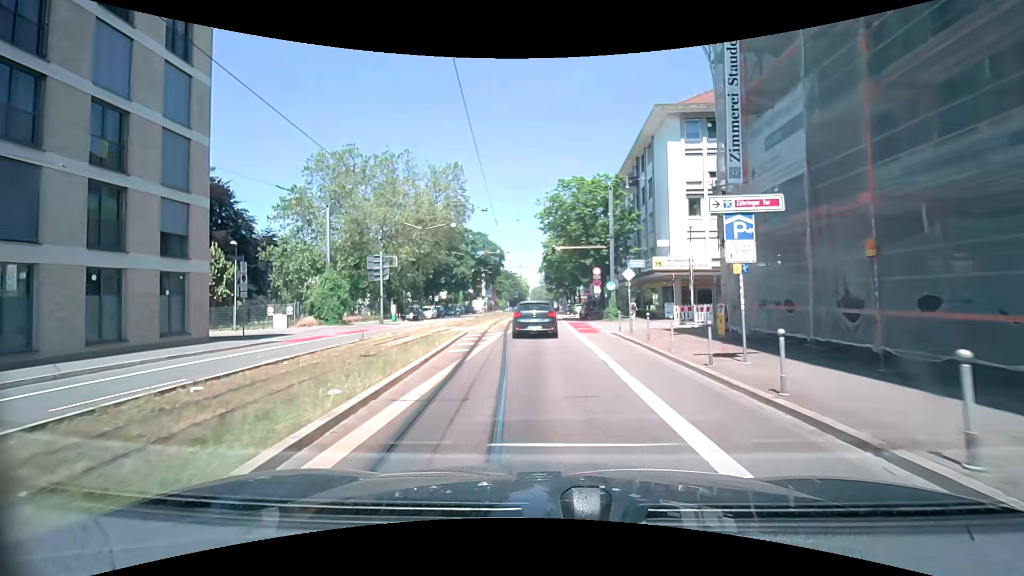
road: primary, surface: asphalt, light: Day
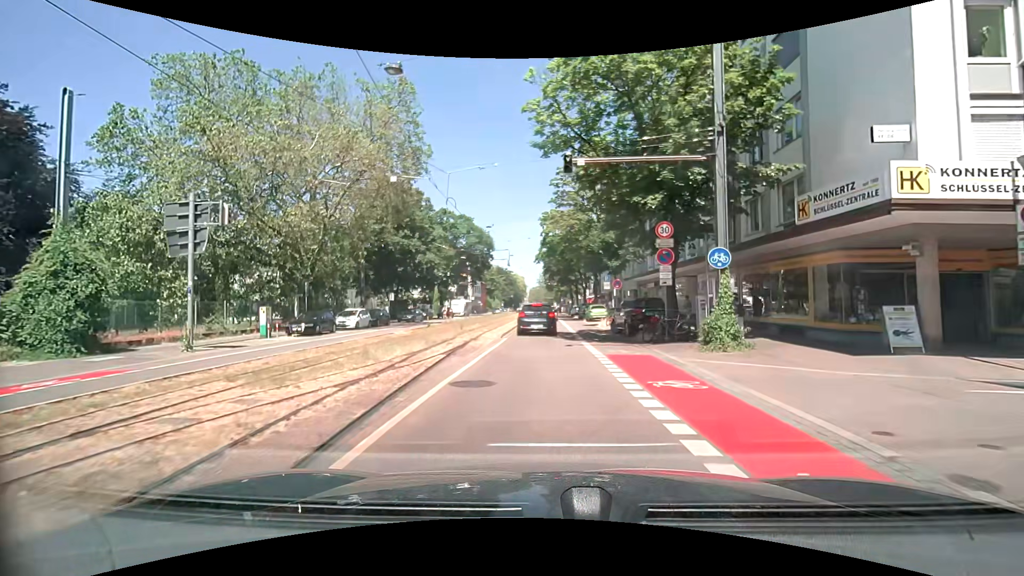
(+0.1, +23.4) m; +2°
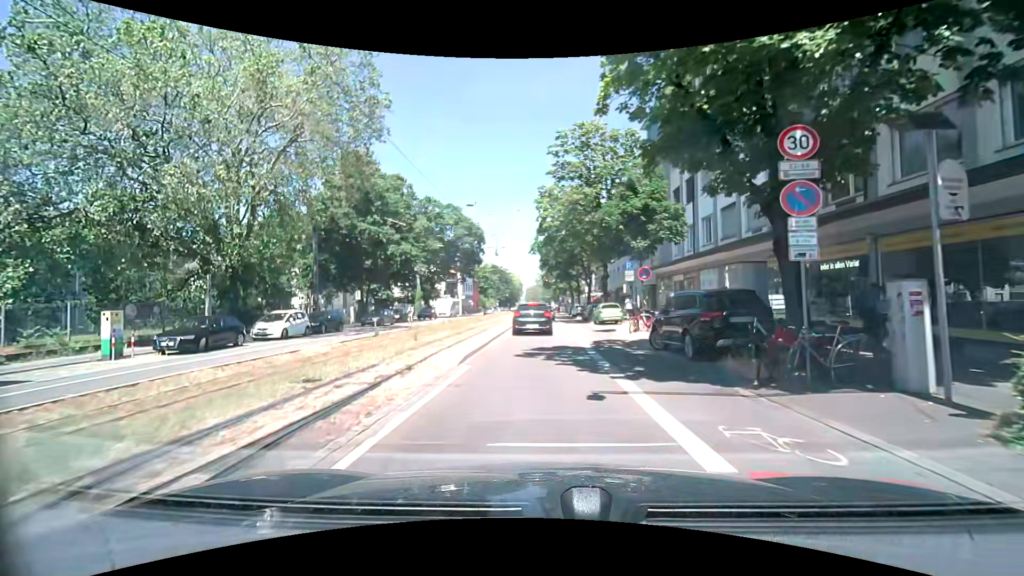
(-0.2, +9.6) m; -1°
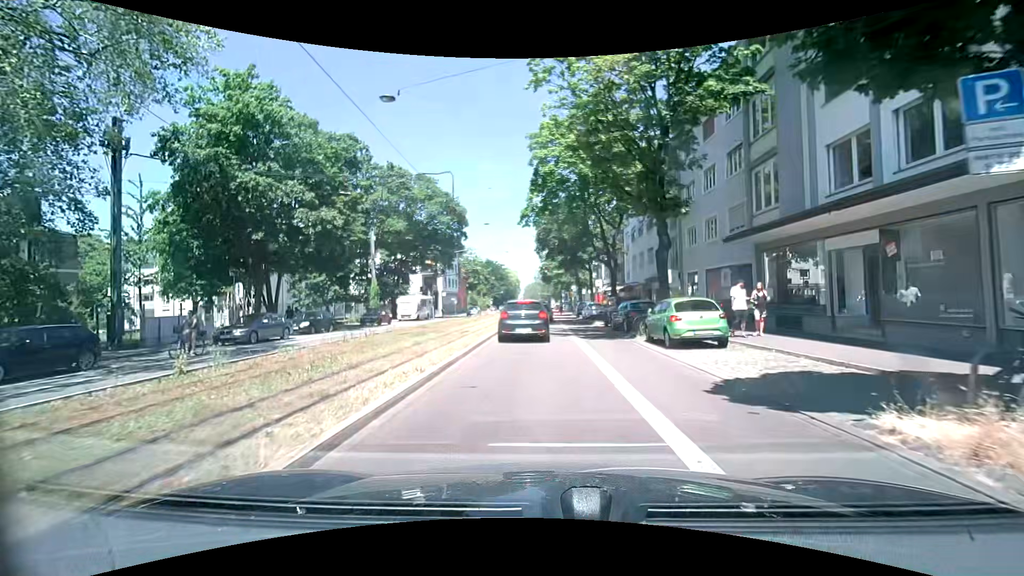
(0.0, +18.7) m; -1°
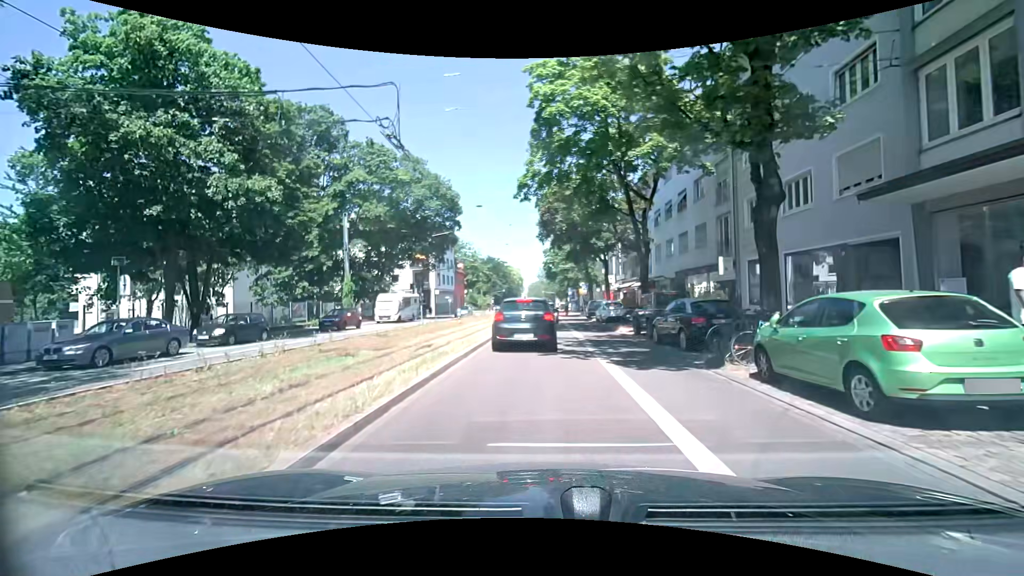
(+0.1, +8.4) m; +1°
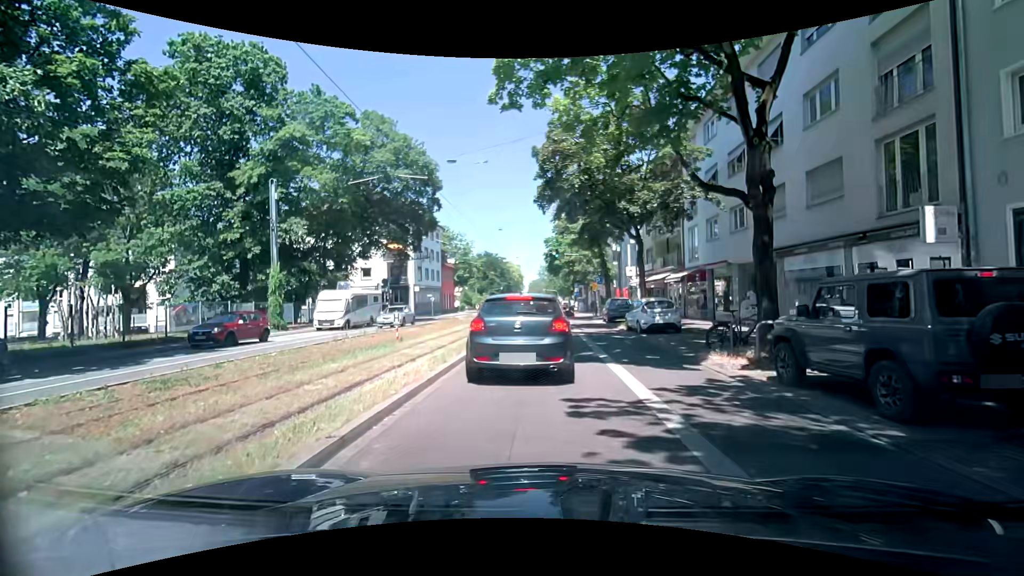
(-0.1, +12.1) m; +1°
